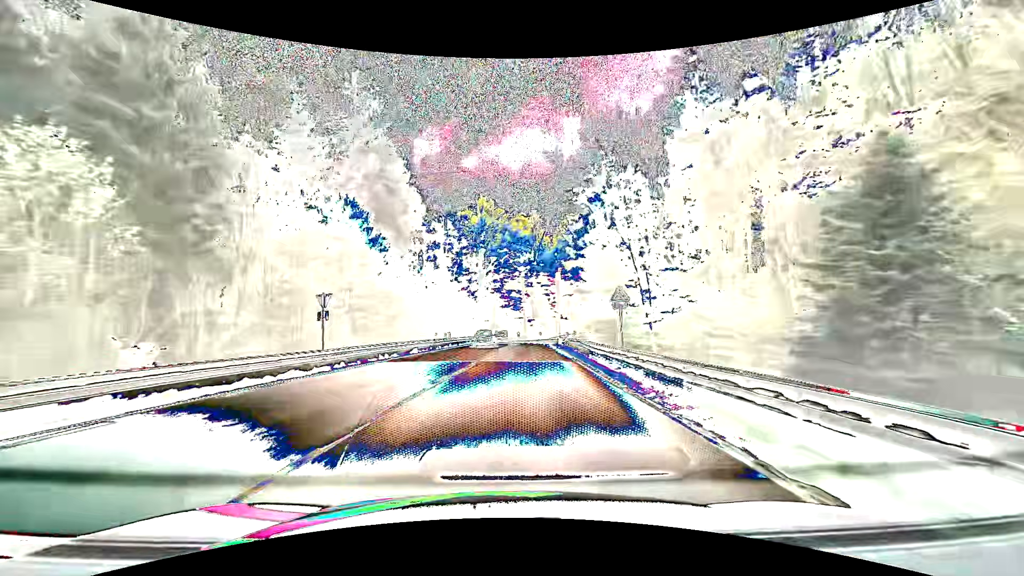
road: secondary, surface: asphalt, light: Day
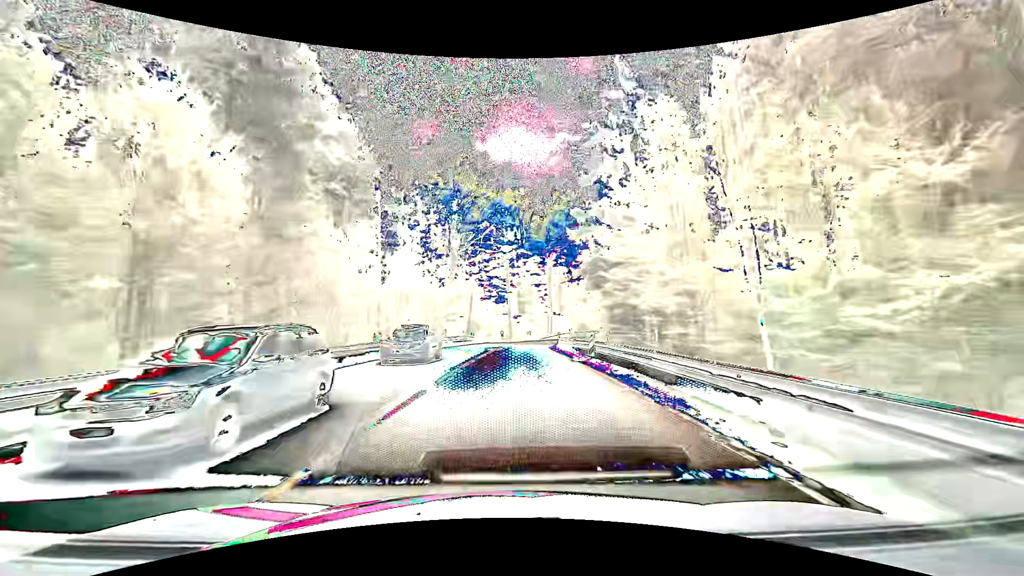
(+0.3, +18.6) m; +1°
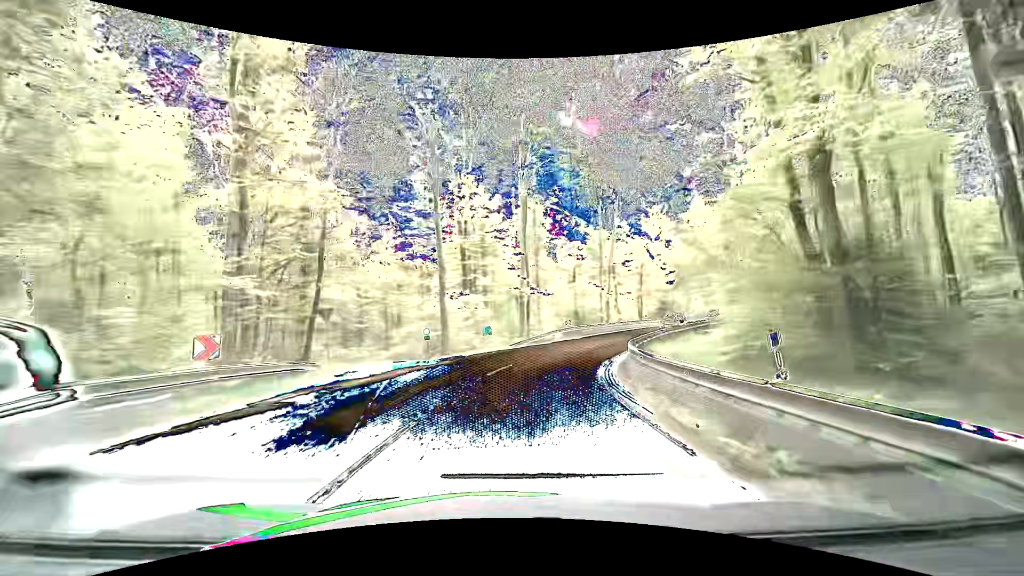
(+1.3, +42.1) m; +5°
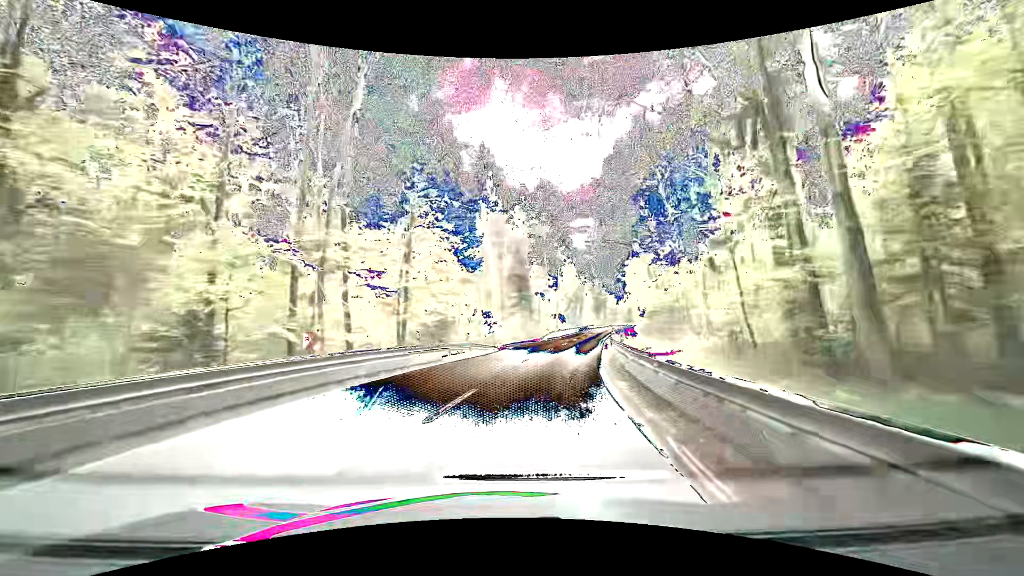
(+9.1, +38.4) m; +28°
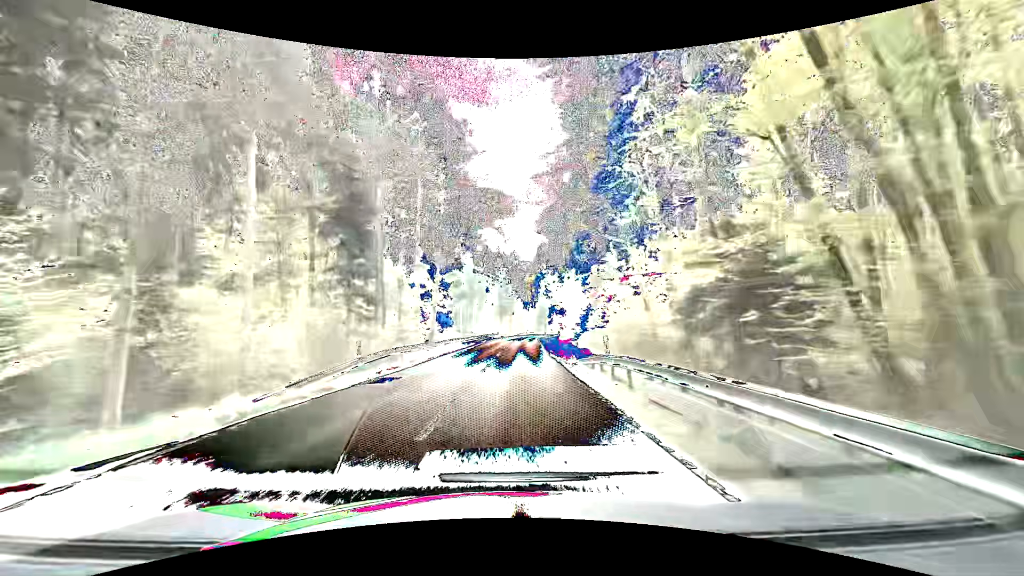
(+6.0, +44.9) m; +12°
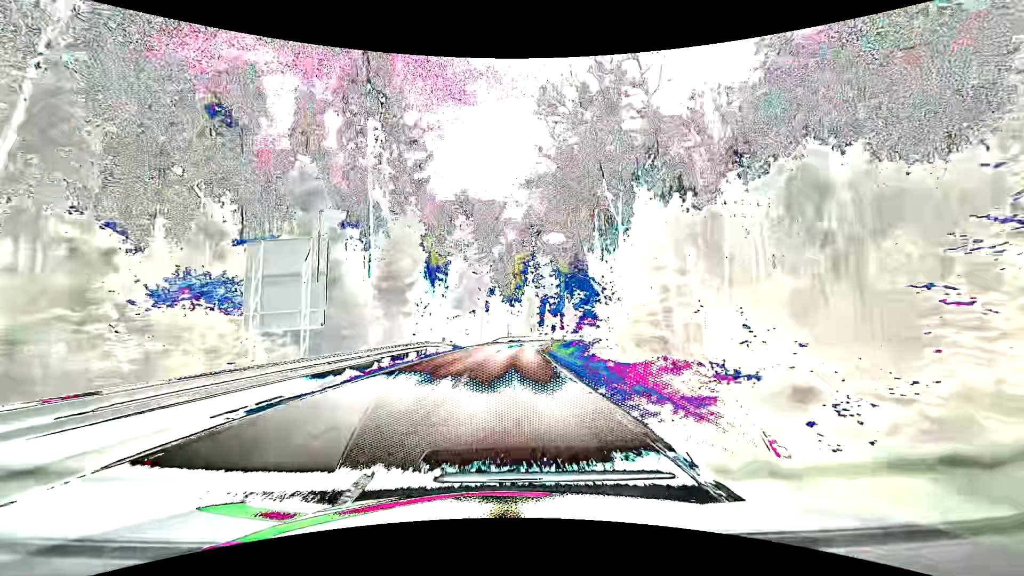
(+1.6, +50.4) m; +2°
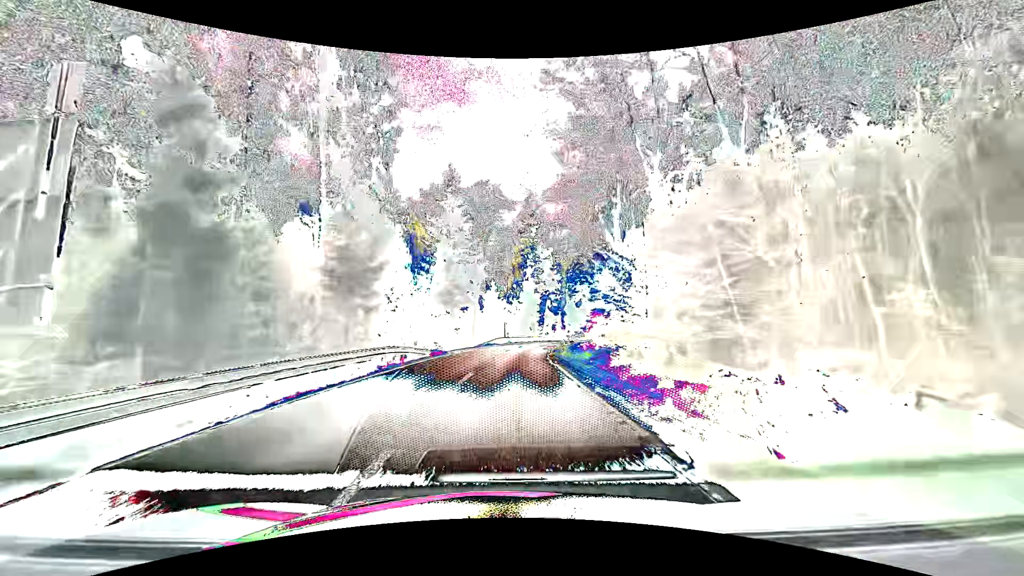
(+0.1, +10.0) m; 0°
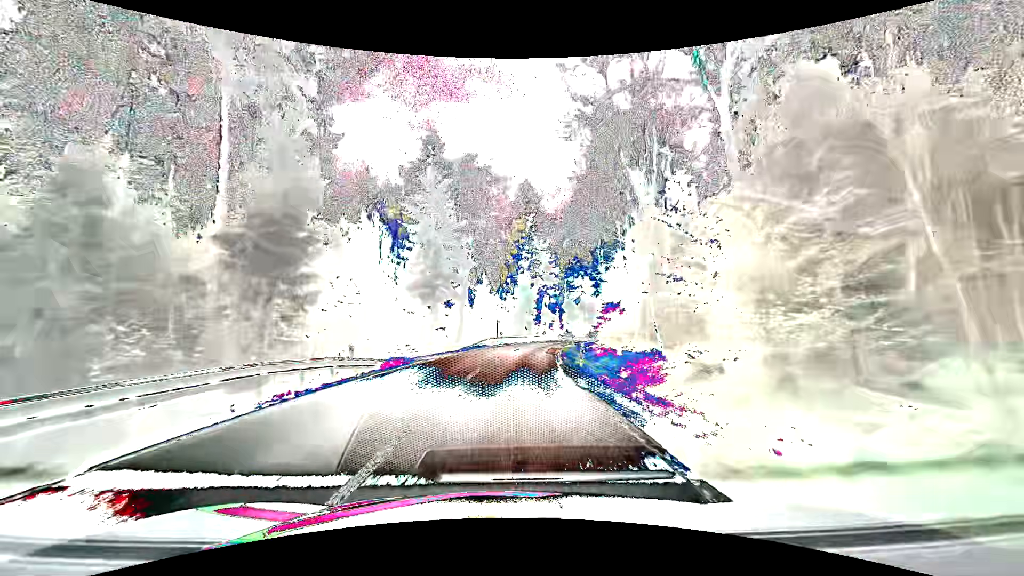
(+0.1, +9.9) m; +1°
(0, +10) (0, +20) (+1, +30) (+2, +40) (+3, +50) (+5, +60) (+7, +69) (+10, +79) (+13, +89) (+16, +98) m
